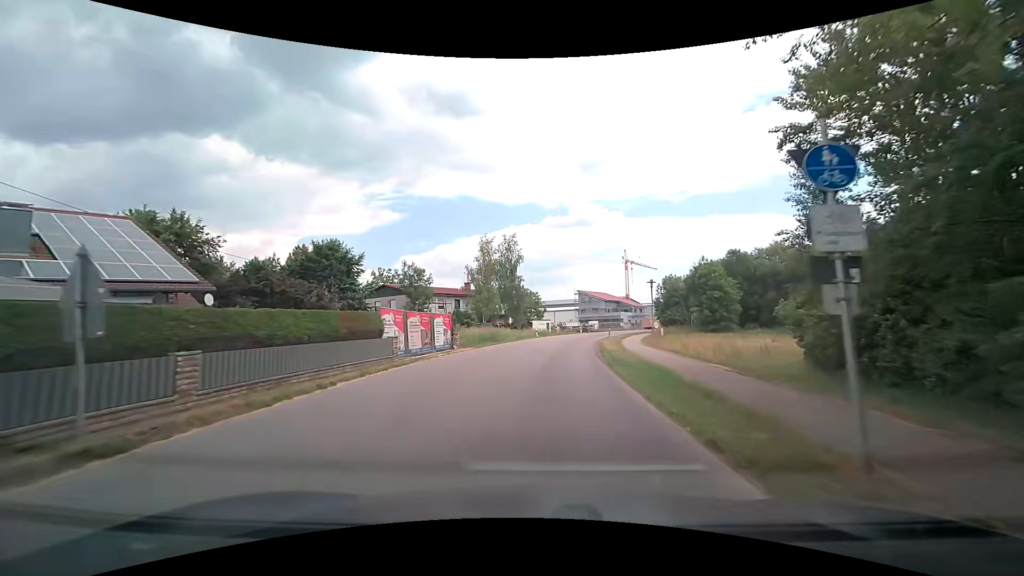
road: tertiary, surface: asphalt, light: Day
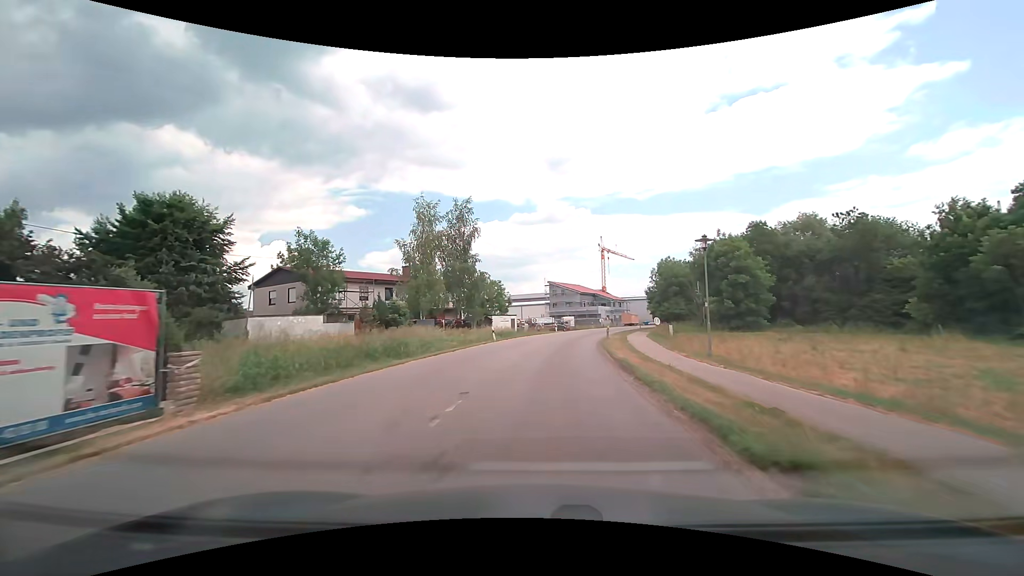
(+0.8, +19.8) m; +4°
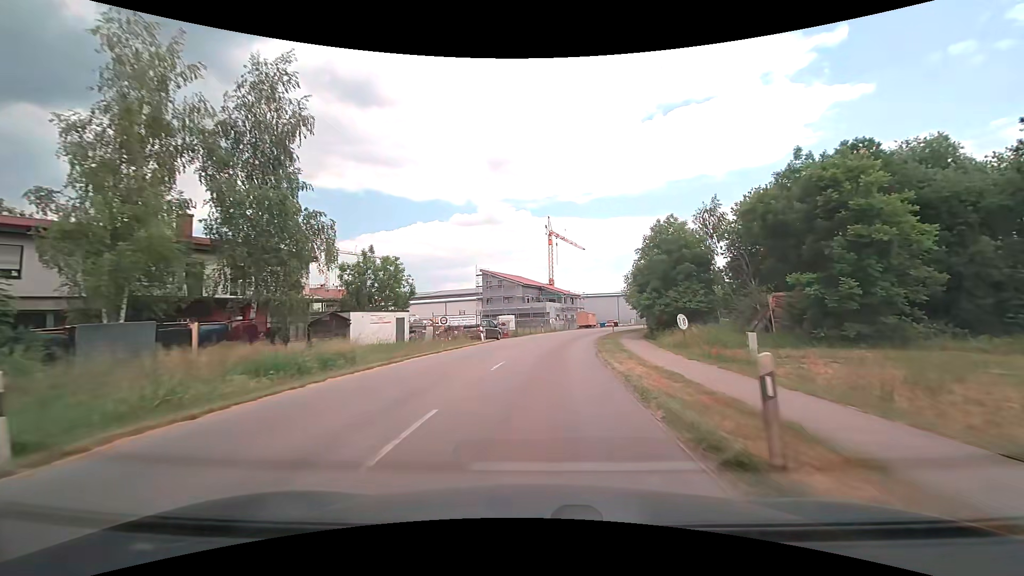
(+2.0, +29.0) m; +7°
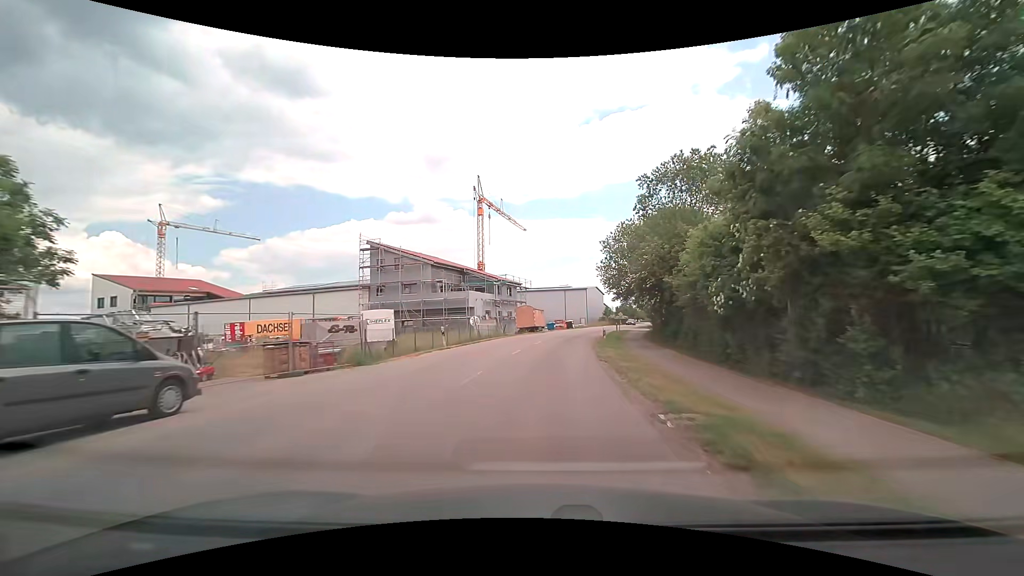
(+1.9, +31.3) m; +7°
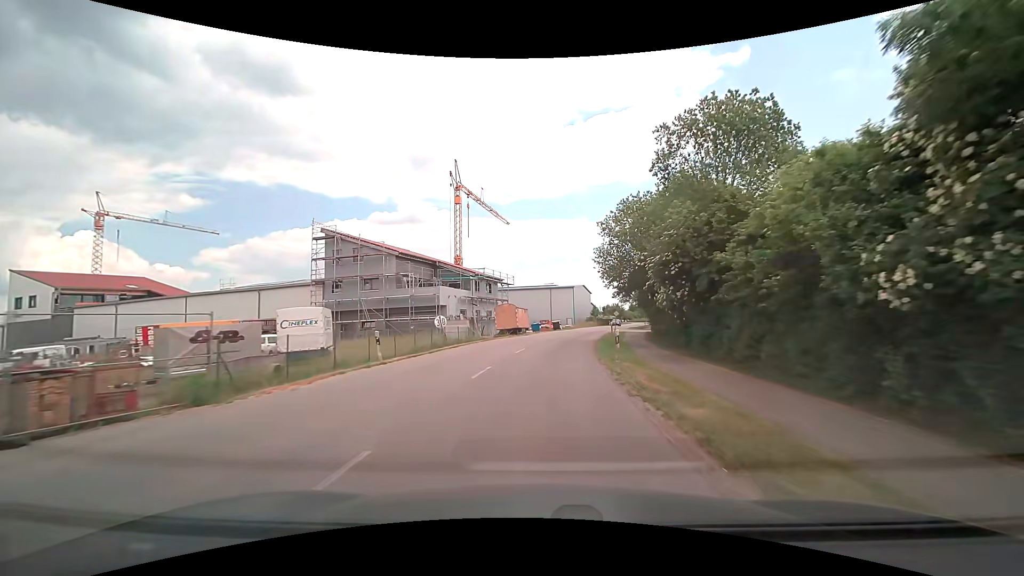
(+0.2, +7.9) m; +2°
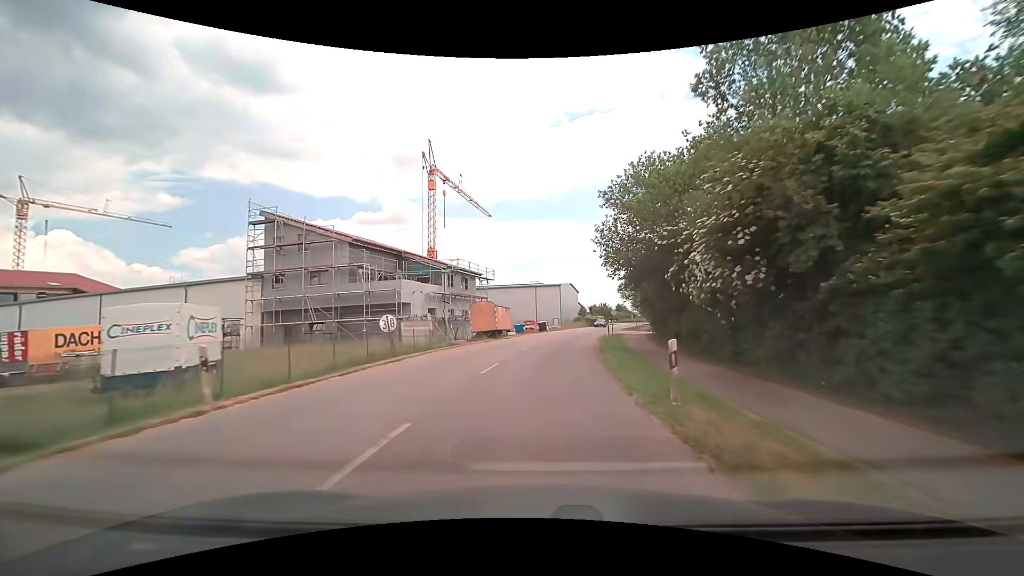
(+0.1, +7.9) m; +1°
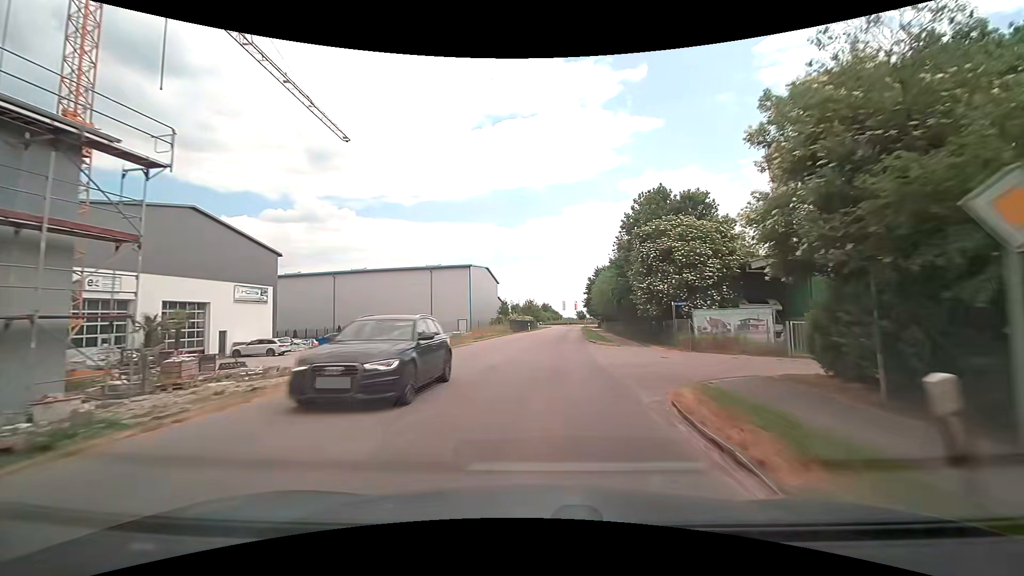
(+3.1, +39.7) m; +9°
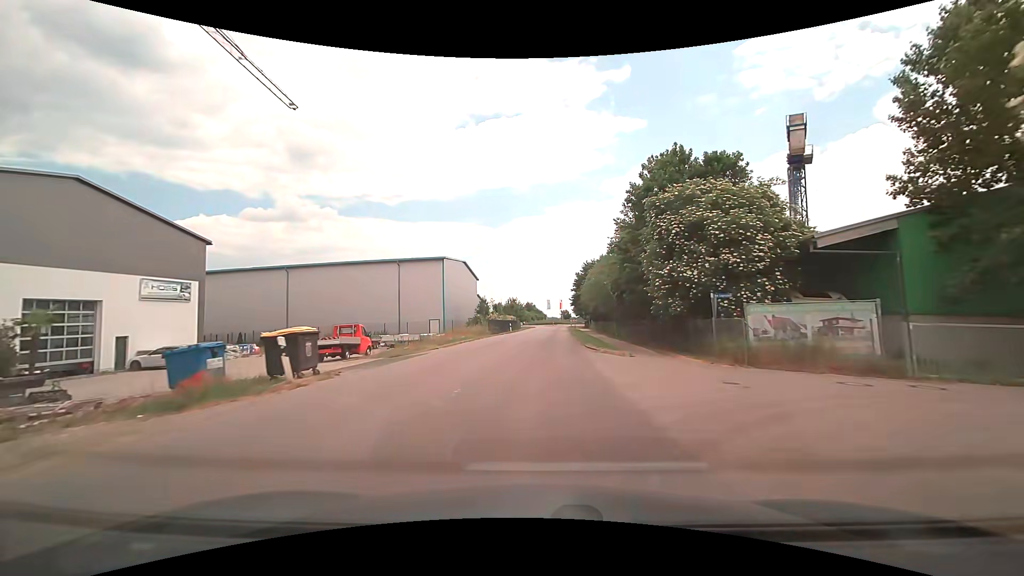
(+0.1, +8.0) m; +2°
(0, +10) (0, +20) (+1, +30) (+1, +40) (+2, +50) (+2, +60) (+3, +70) (+3, +80) (+4, +90) (+4, +100) m
